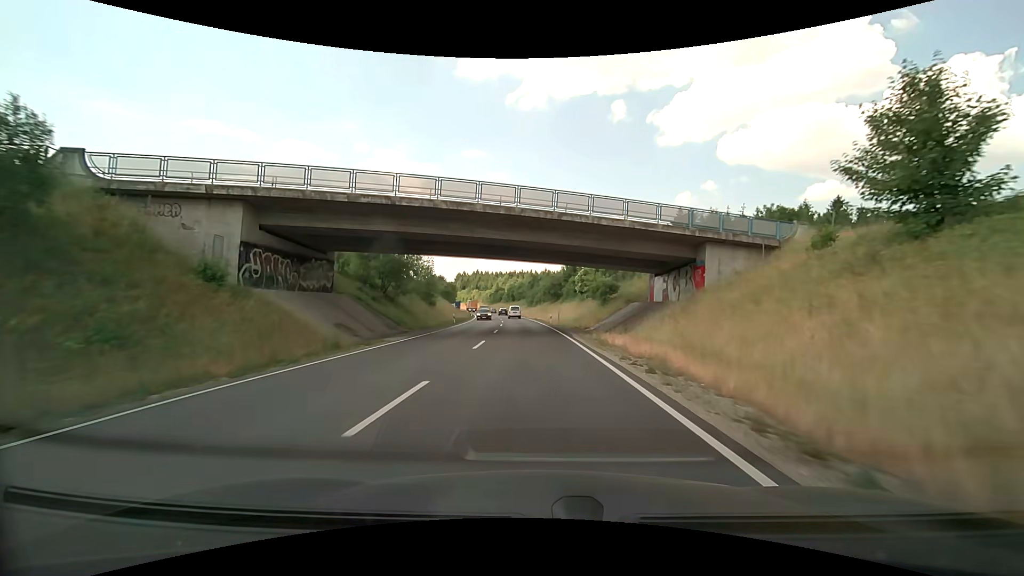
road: primary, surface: asphalt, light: Day
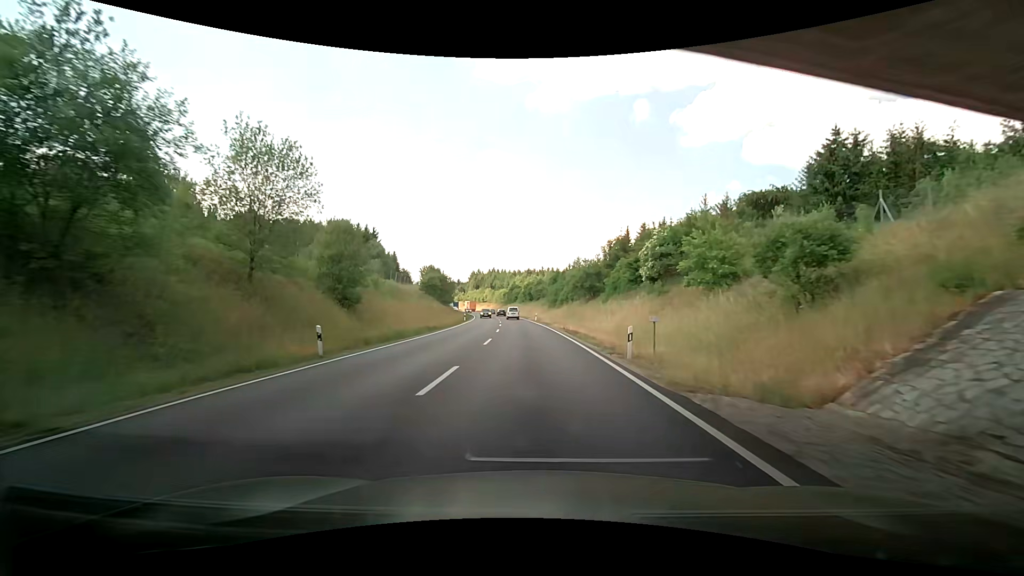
(-0.7, +33.7) m; -3°
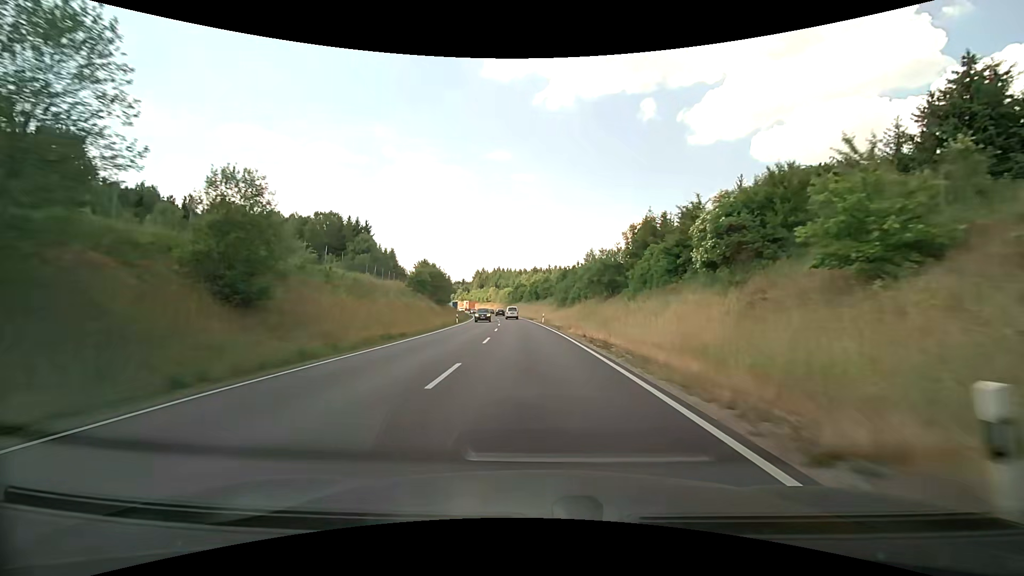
(0.0, +11.5) m; -1°
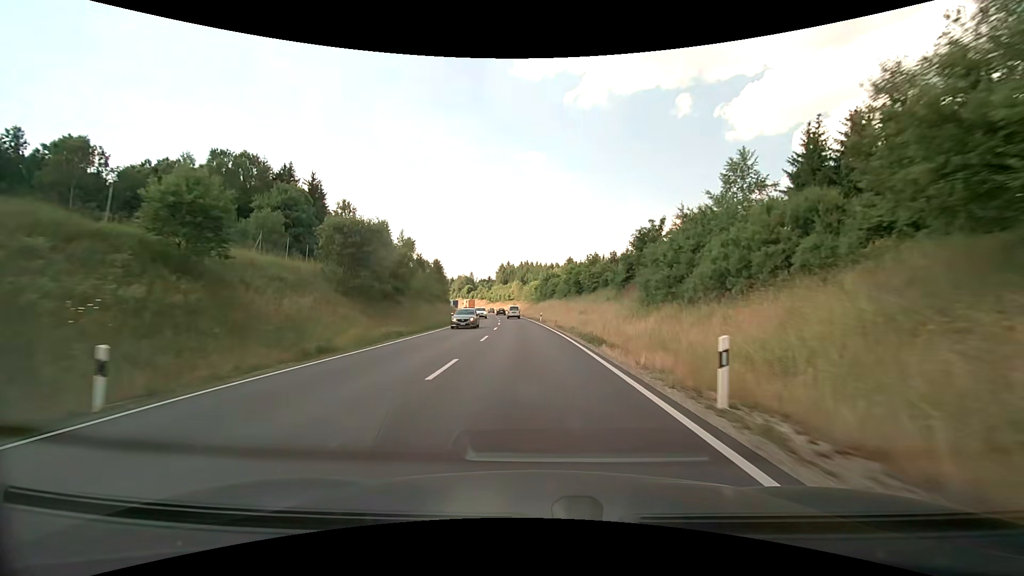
(-1.1, +47.5) m; -3°
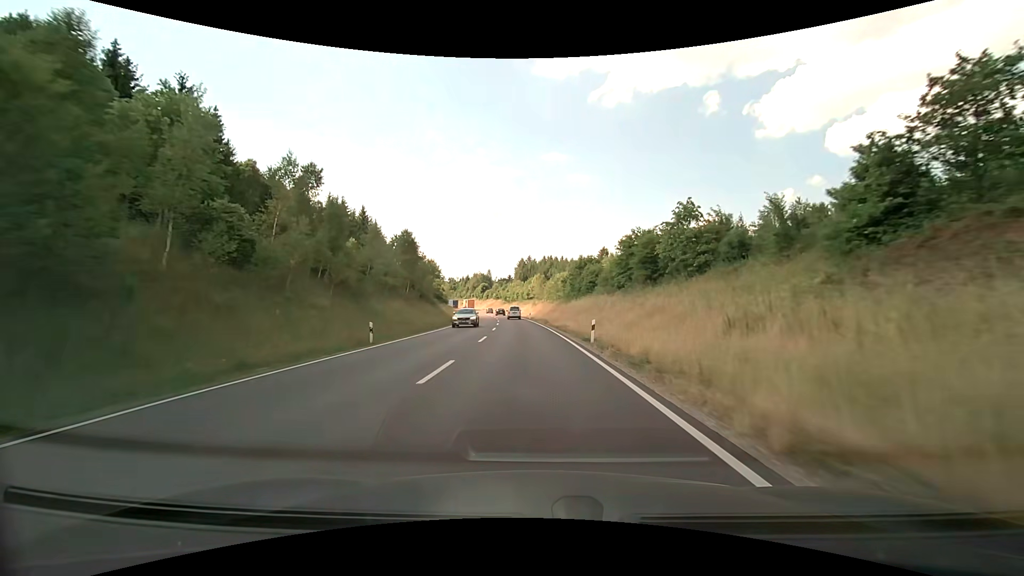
(-0.8, +36.9) m; -3°
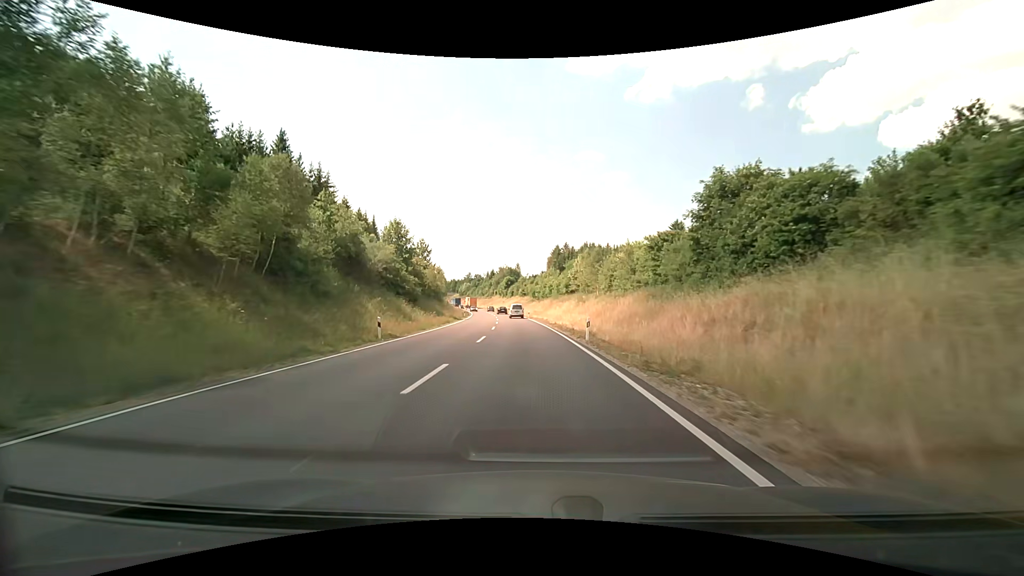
(-1.7, +49.4) m; -4°
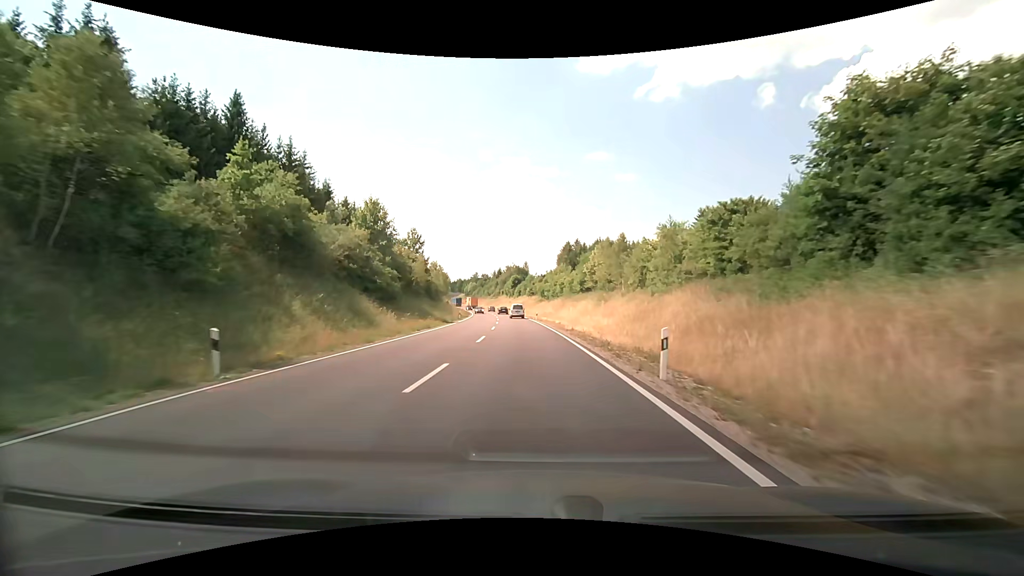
(-0.1, +12.1) m; -1°
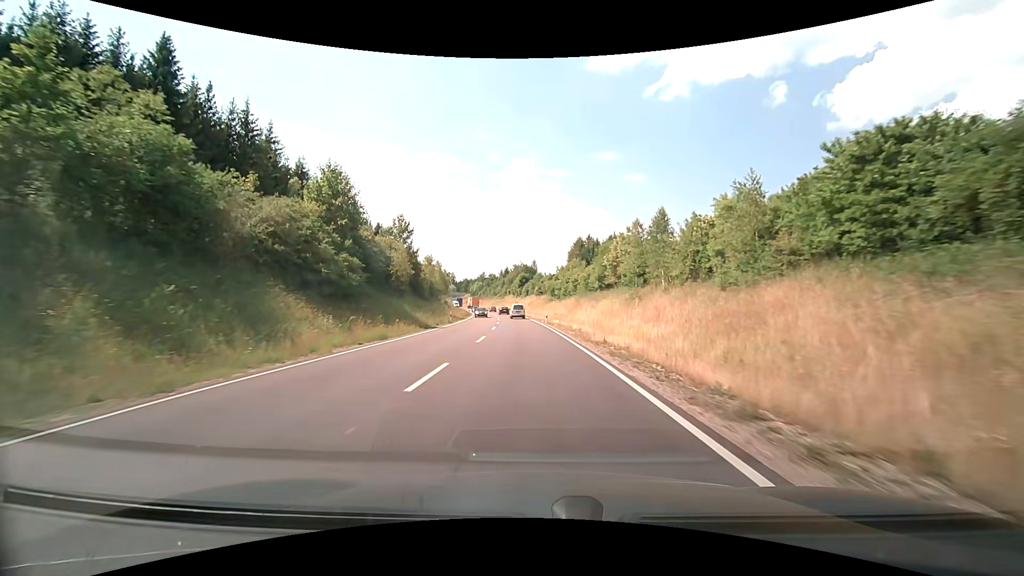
(-0.2, +12.0) m; -1°
(0, +10) (0, +20) (-1, +30) (-1, +40) (-2, +50) (-2, +60) (-3, +70) (-4, +80) (-5, +90) (-6, +100) m
